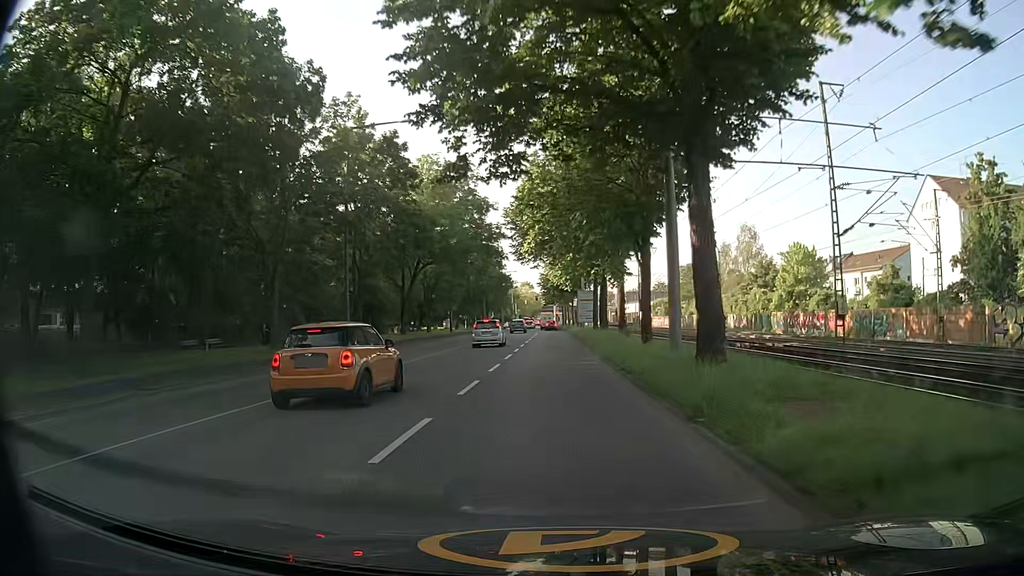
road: secondary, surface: asphalt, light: Day
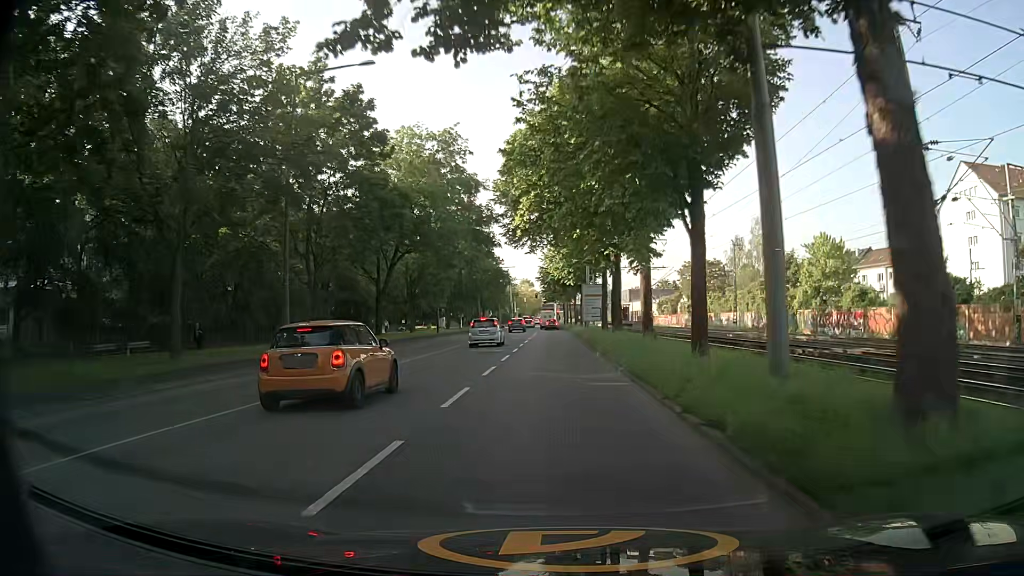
(0.0, +7.9) m; 0°
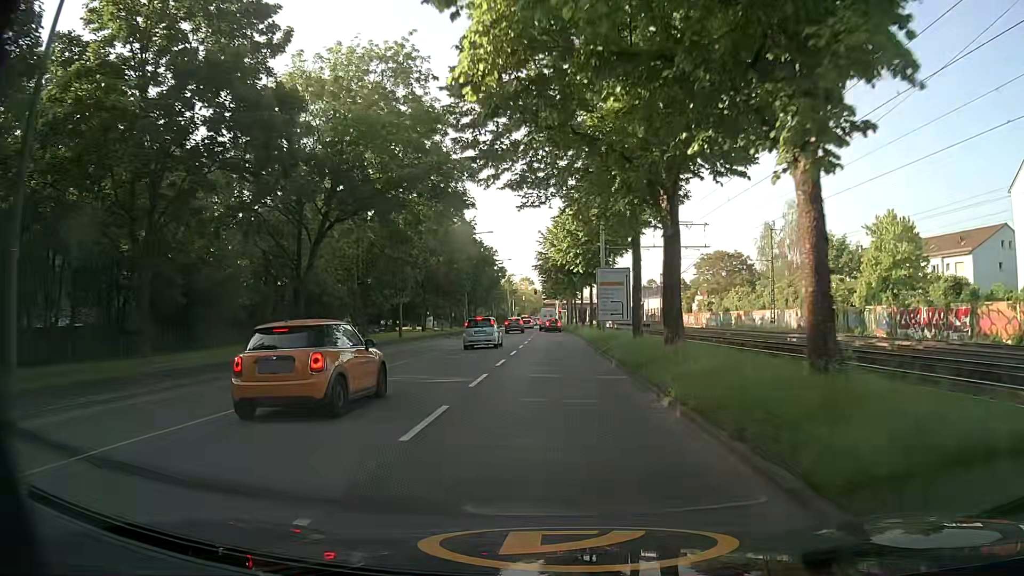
(0.0, +14.9) m; 0°
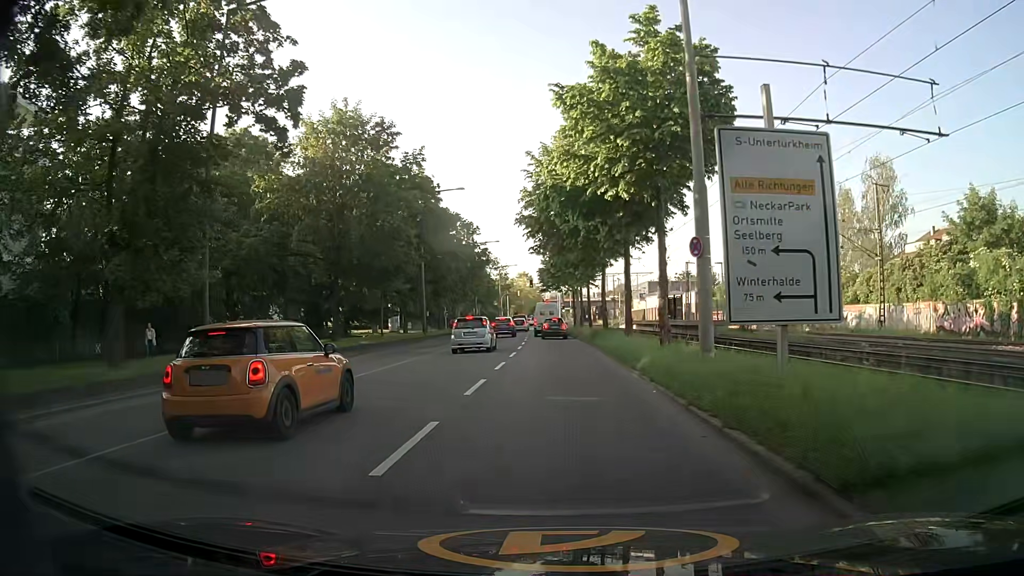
(+0.1, +25.6) m; 0°
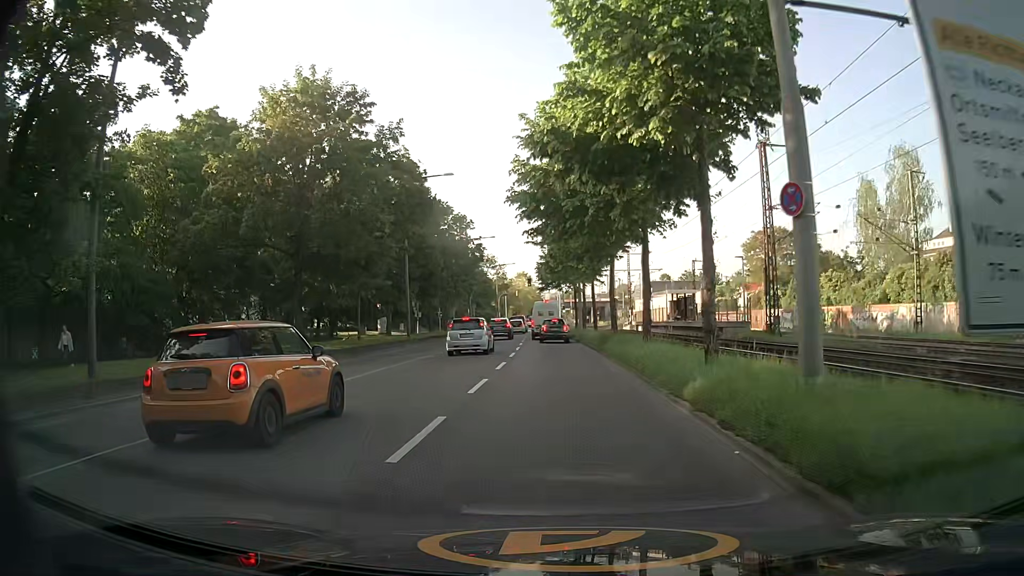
(0.0, +5.5) m; +1°
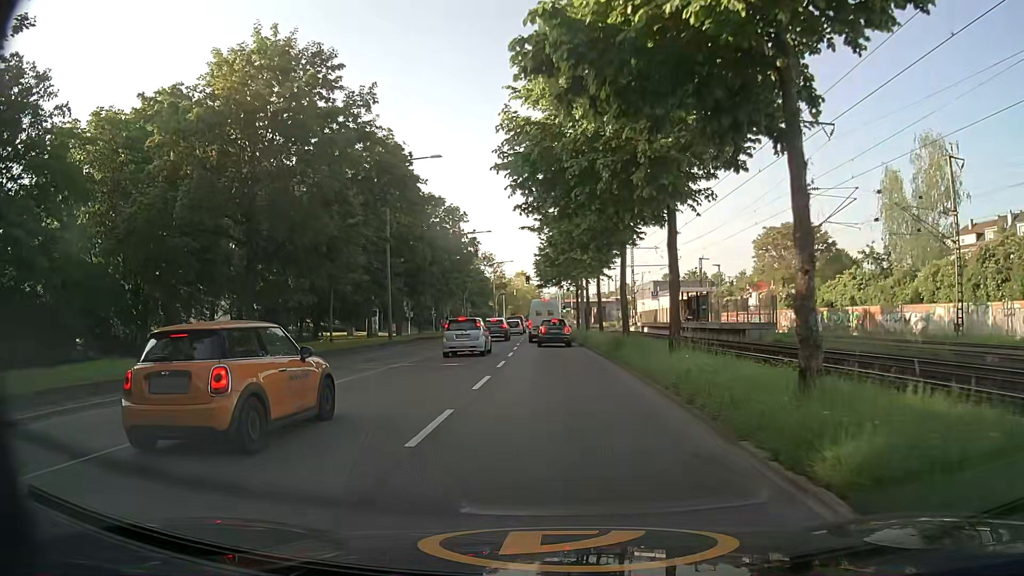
(-0.1, +5.2) m; 0°
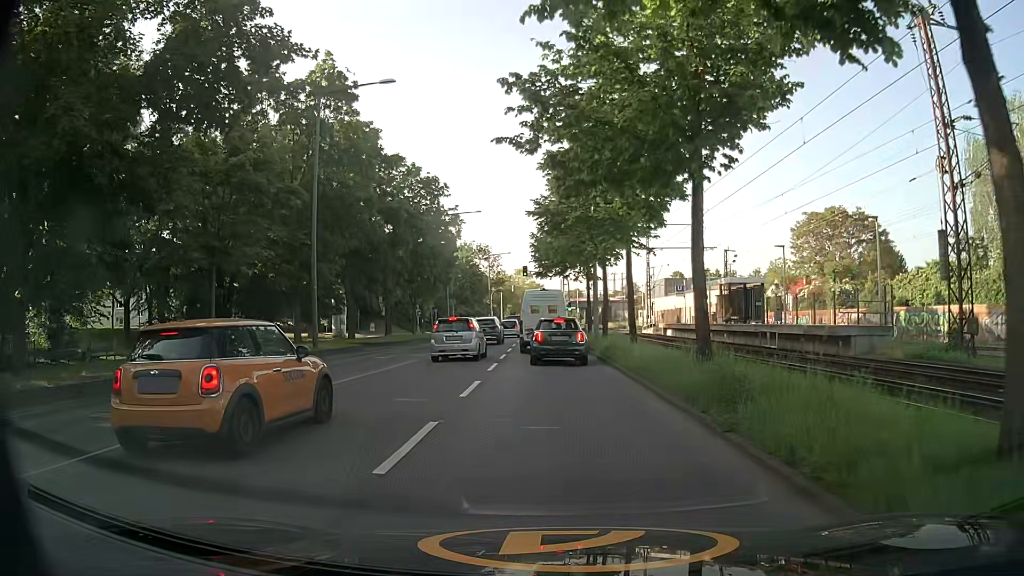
(-0.1, +13.3) m; 0°
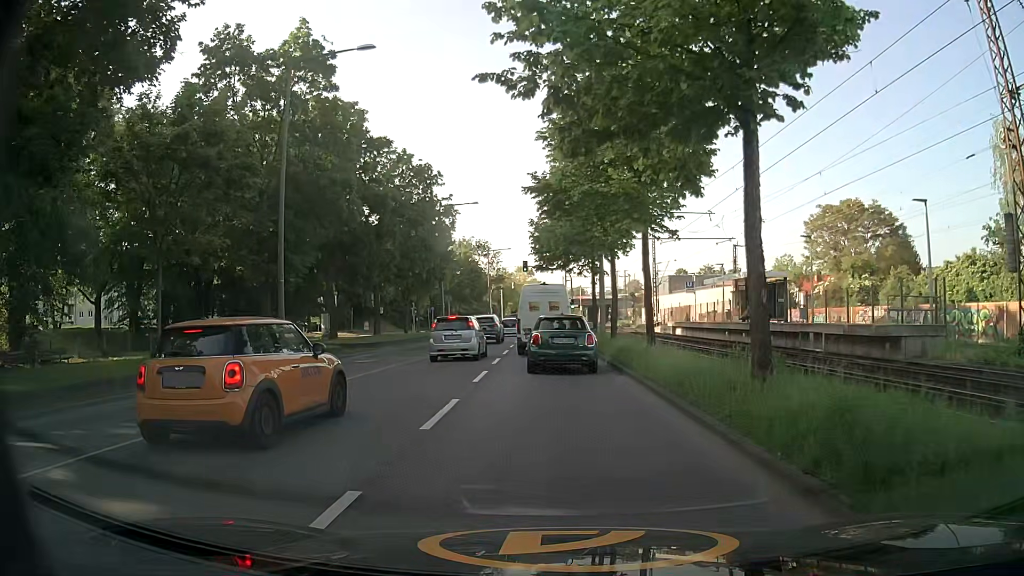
(0.0, +3.6) m; -1°
(0, +10) (0, +20) (0, +30) (-1, +40) (-1, +50) (-1, +60) (-1, +70) (-1, +80) (0, +90) (0, +100) m
